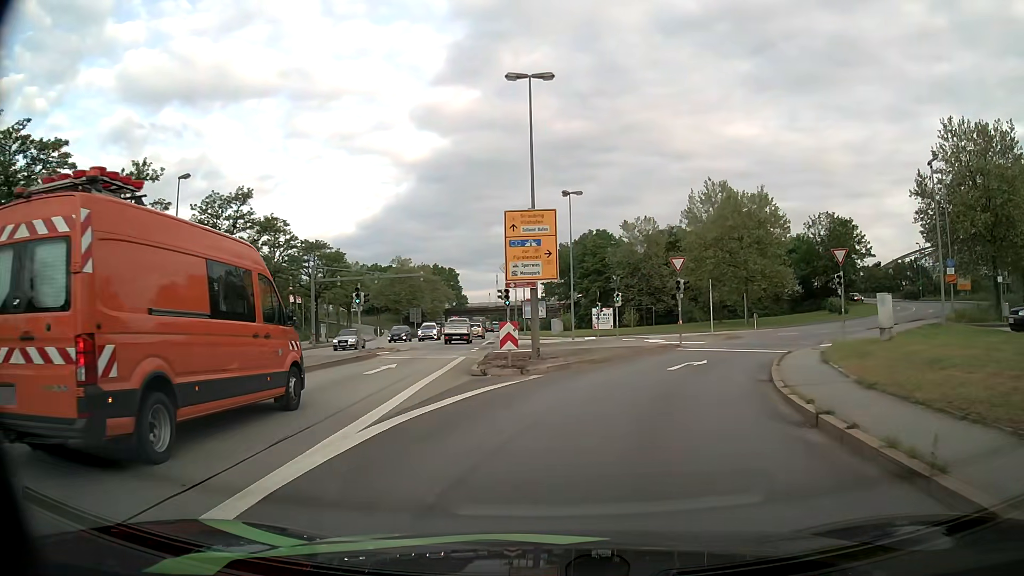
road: primary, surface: asphalt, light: Day
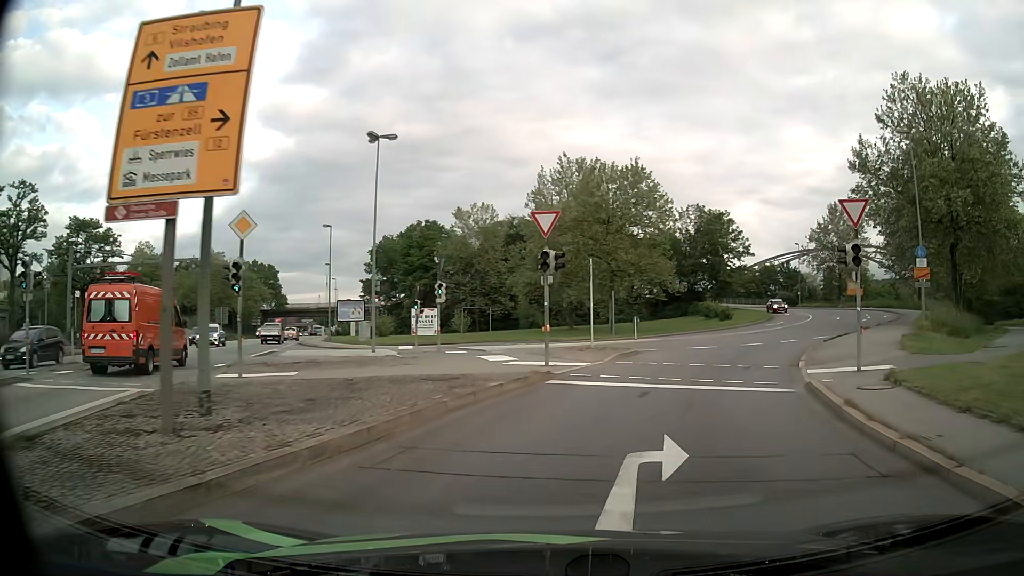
(+1.6, +14.6) m; +15°
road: primary_link
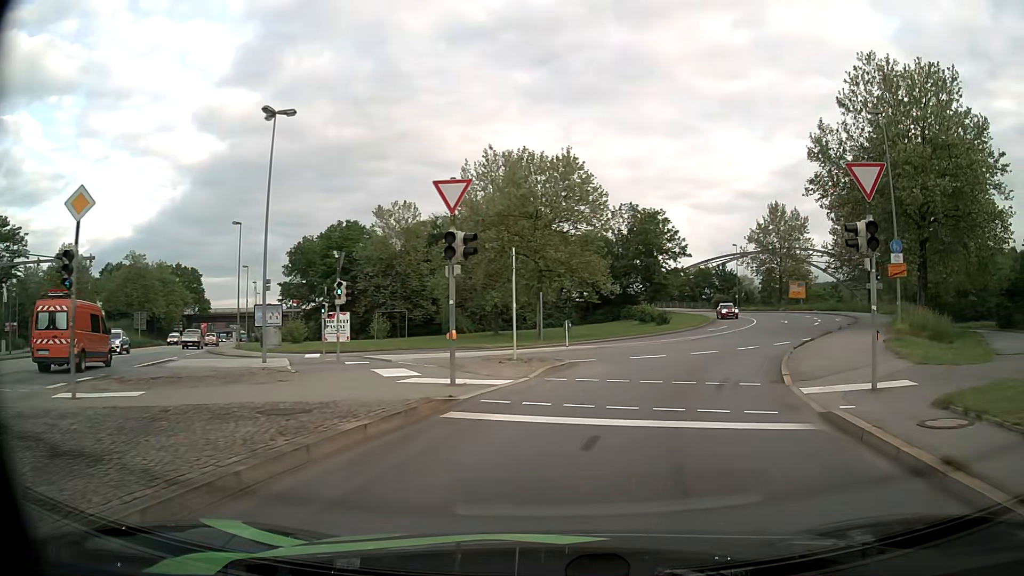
(+0.2, +4.5) m; +6°
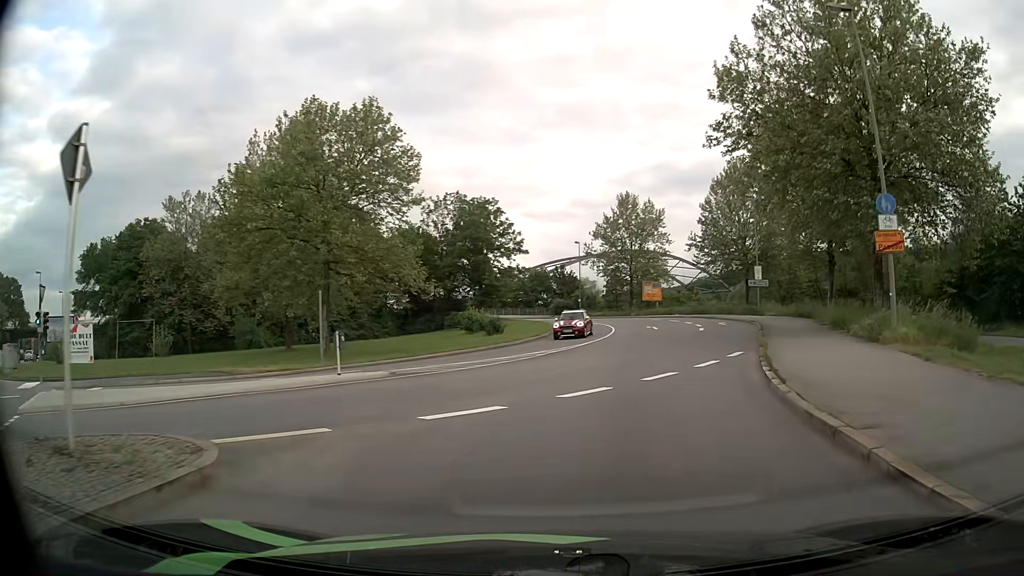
(+1.7, +12.7) m; +14°
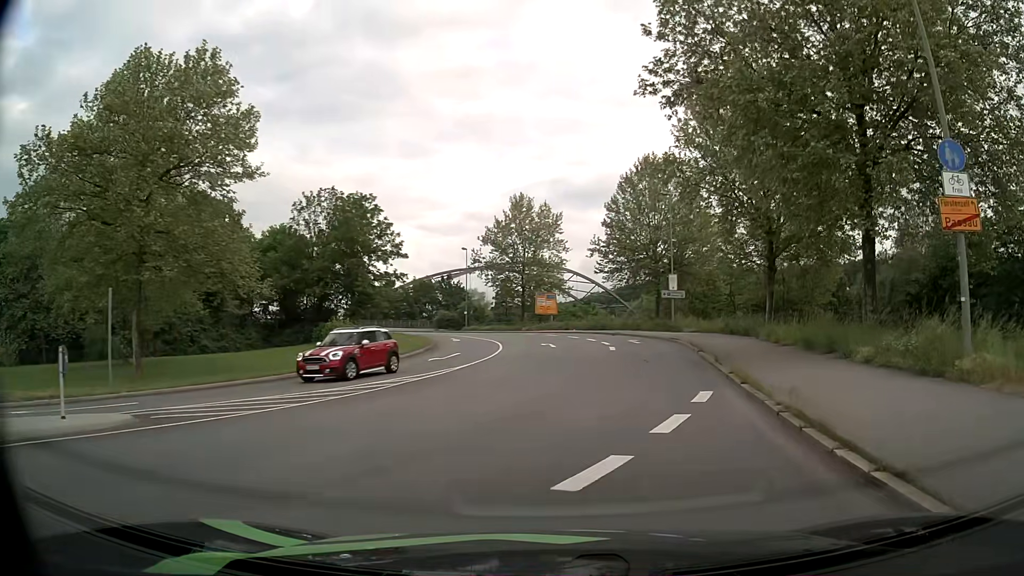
(+0.7, +8.3) m; +9°
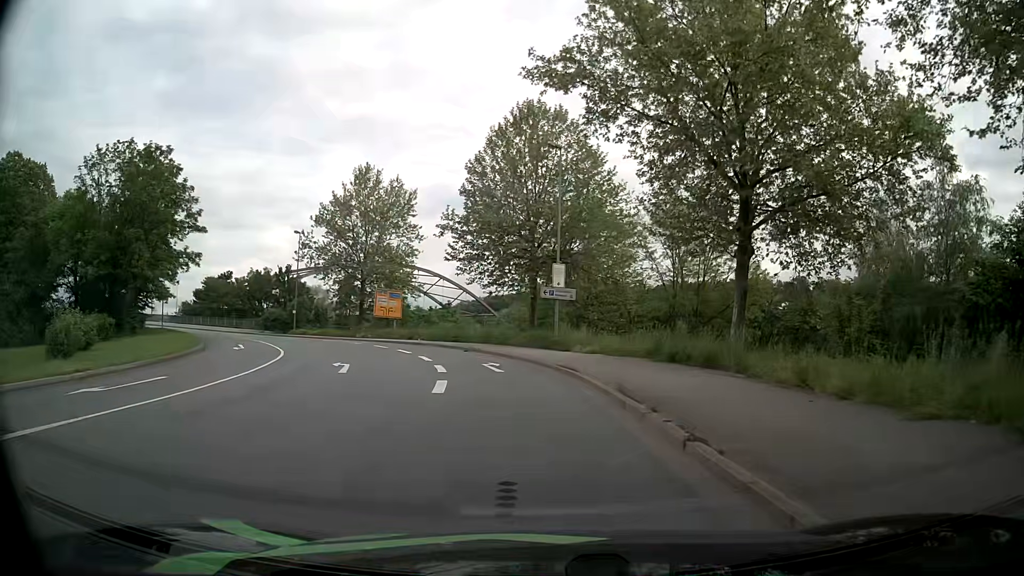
(+2.2, +16.6) m; +11°
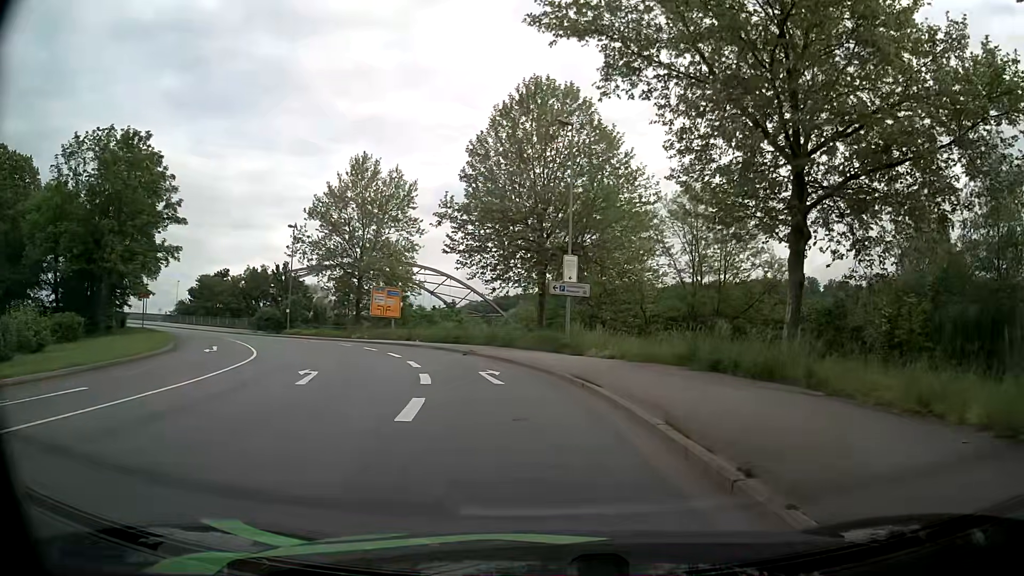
(0.0, +4.1) m; -1°
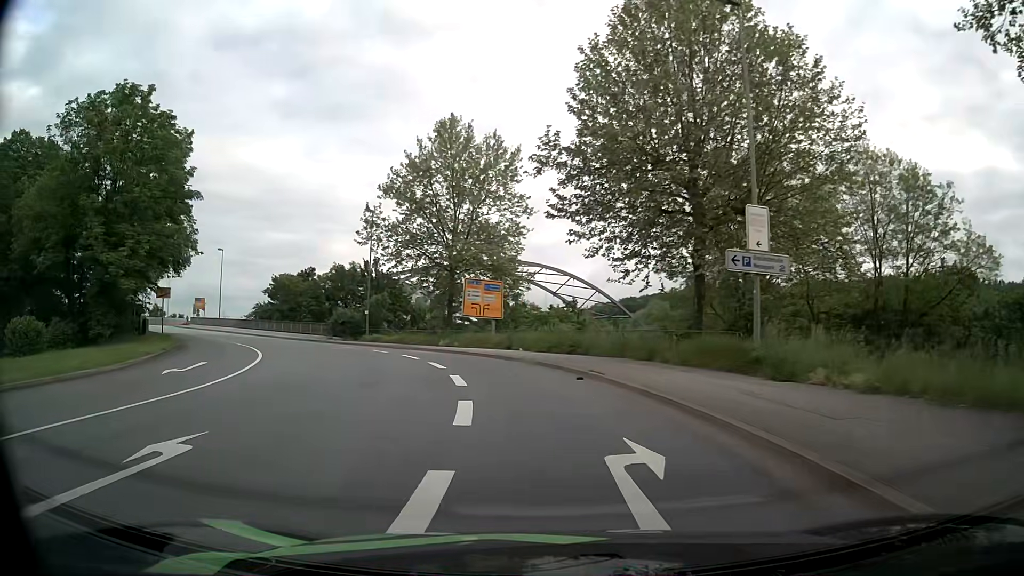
(-0.8, +12.2) m; -10°
(-1, +10) (-4, +20) (-7, +29) (-12, +38) (-19, +45) (-25, +53) (-33, +60) (-40, +67) (-47, +73) (-54, +80) m
